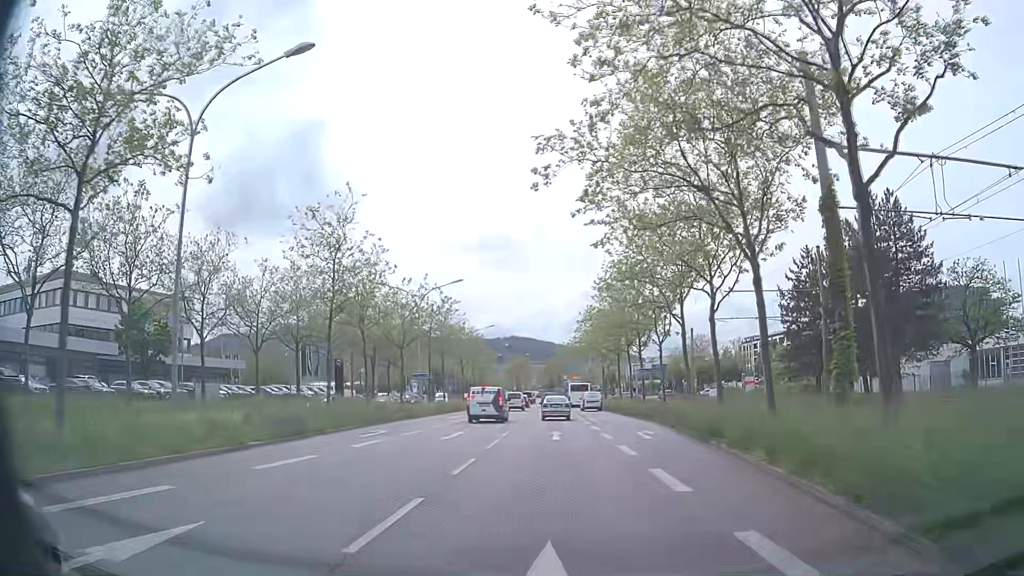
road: primary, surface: asphalt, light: Day
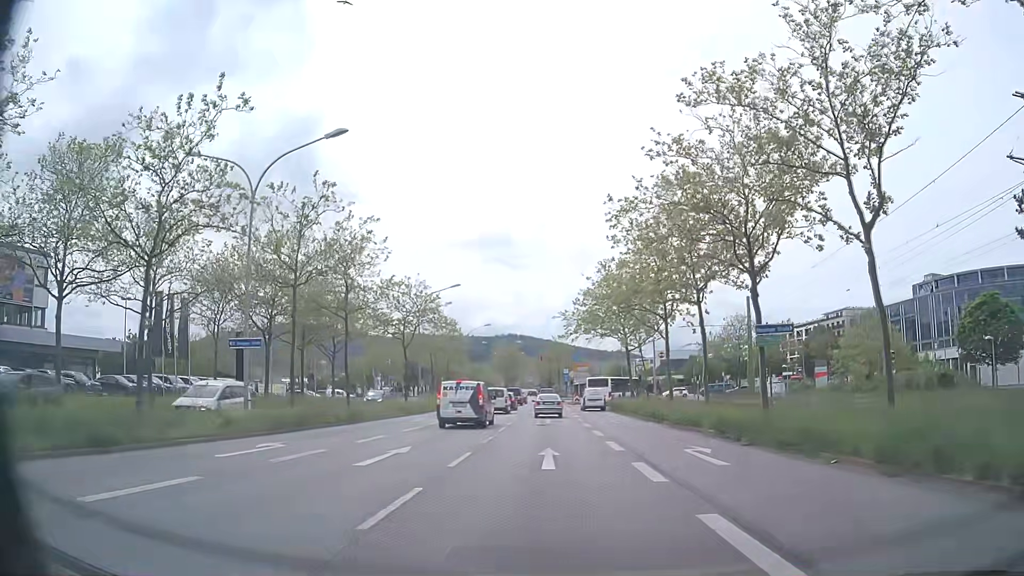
(+0.3, +28.8) m; 0°
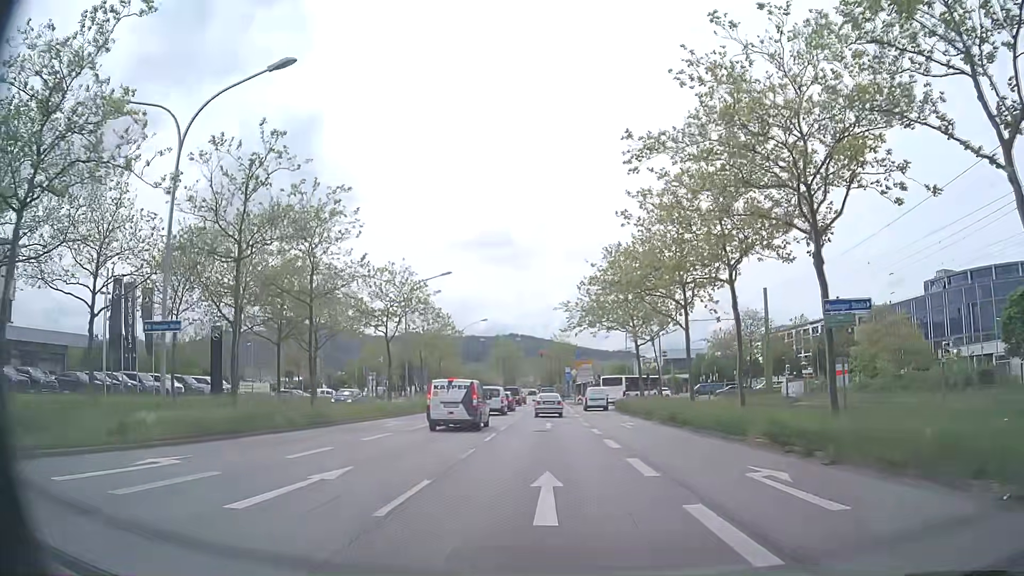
(0.0, +5.3) m; +1°
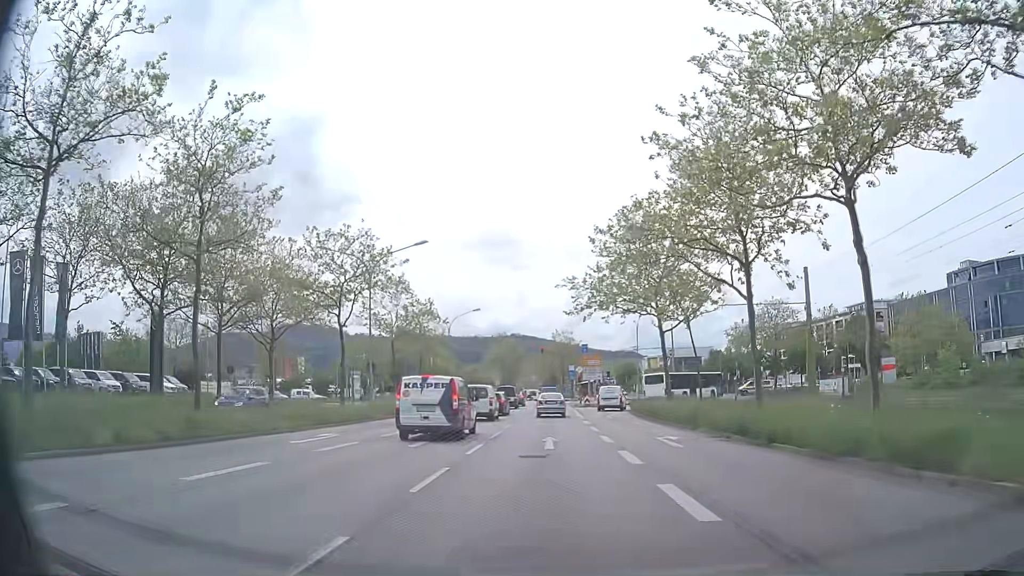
(-0.1, +10.0) m; -1°
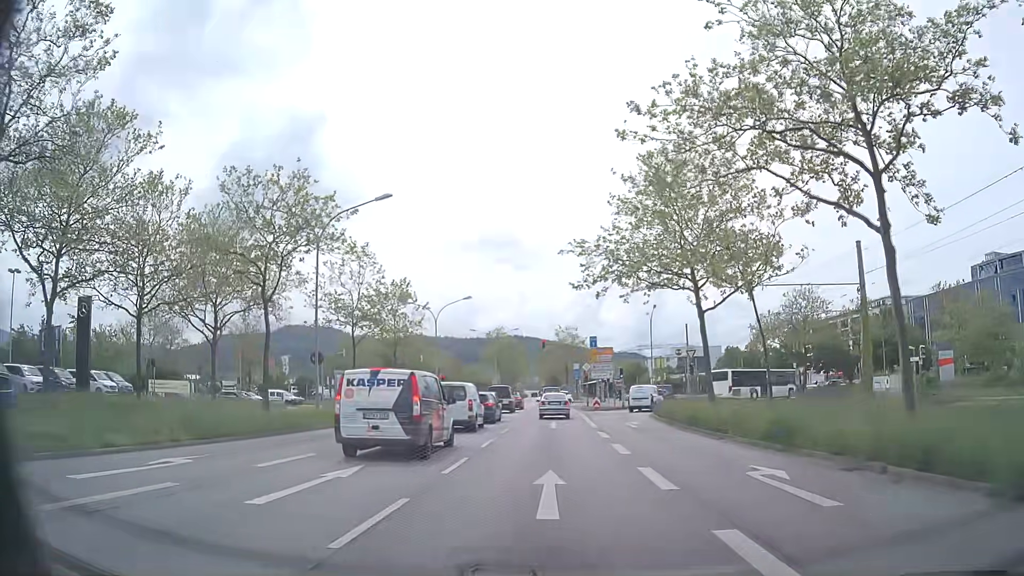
(0.0, +9.4) m; +1°
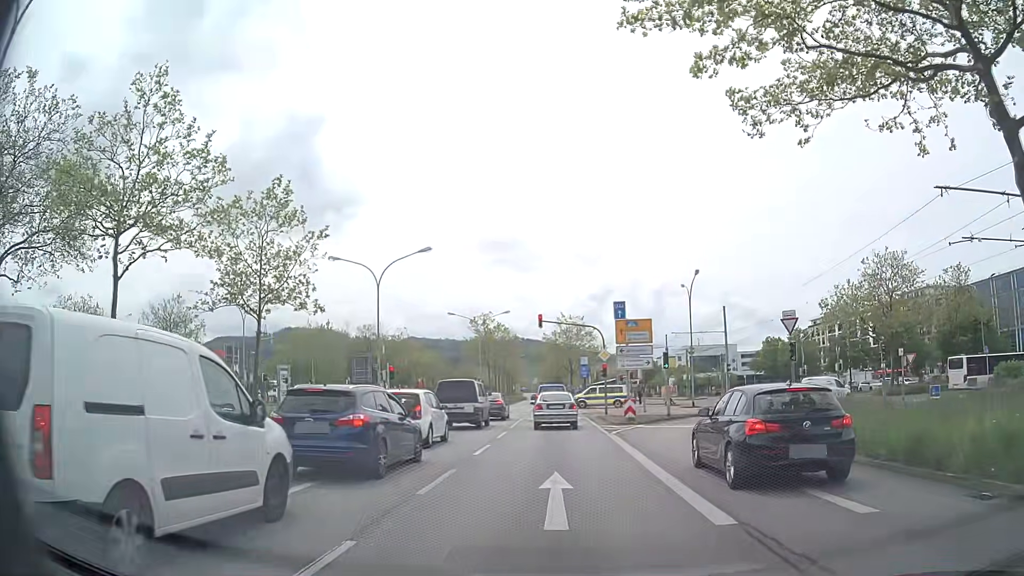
(-0.4, +20.5) m; -1°
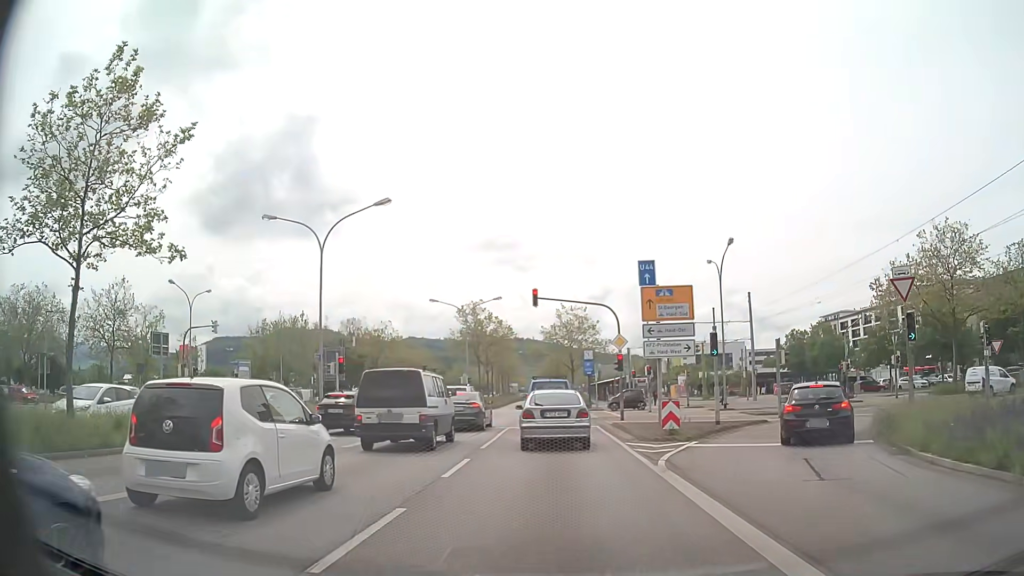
(0.0, +10.0) m; 0°
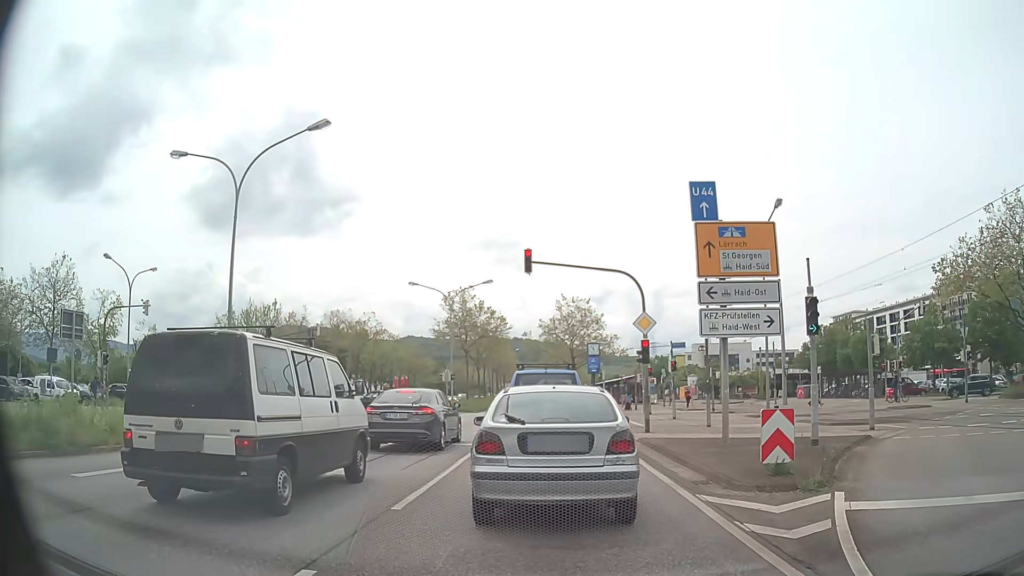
(0.0, +8.5) m; 0°
